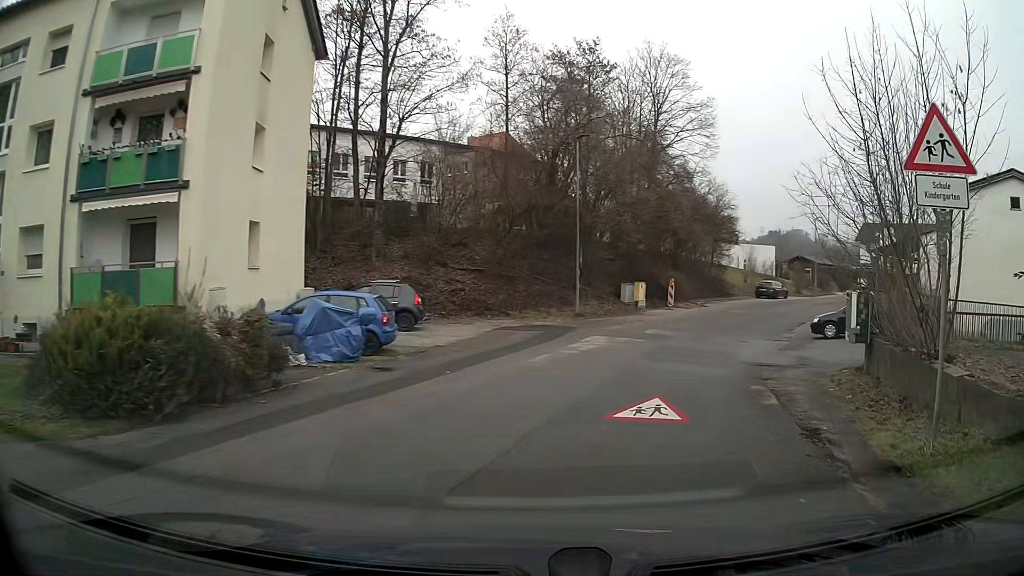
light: Day
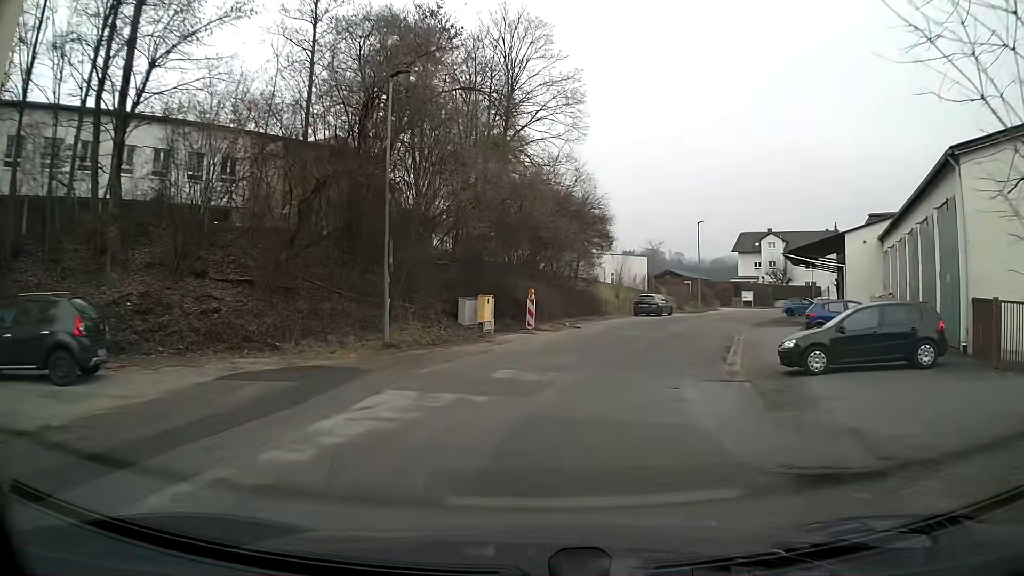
(+1.3, +10.8) m; +12°
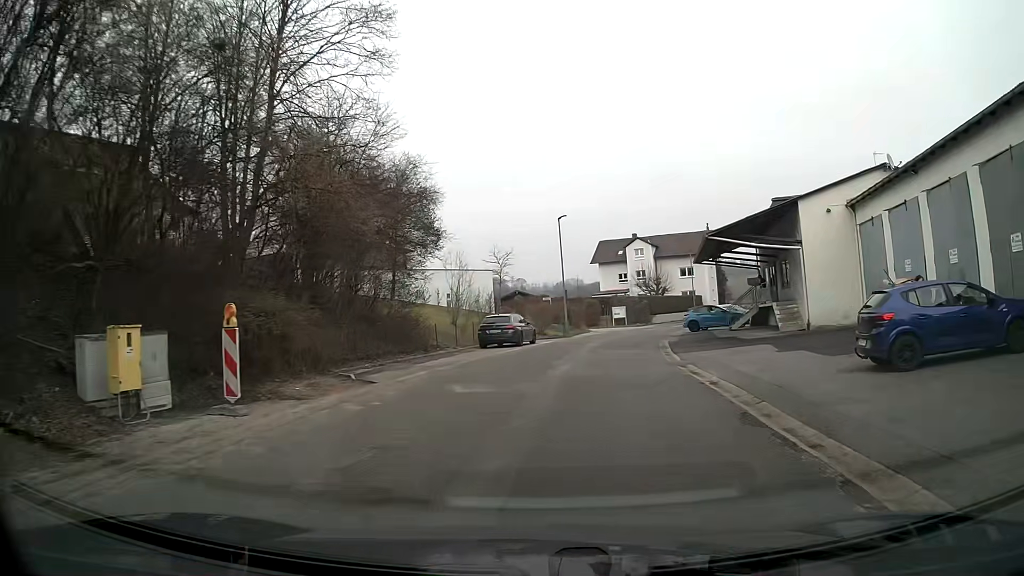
(+1.7, +15.1) m; +13°
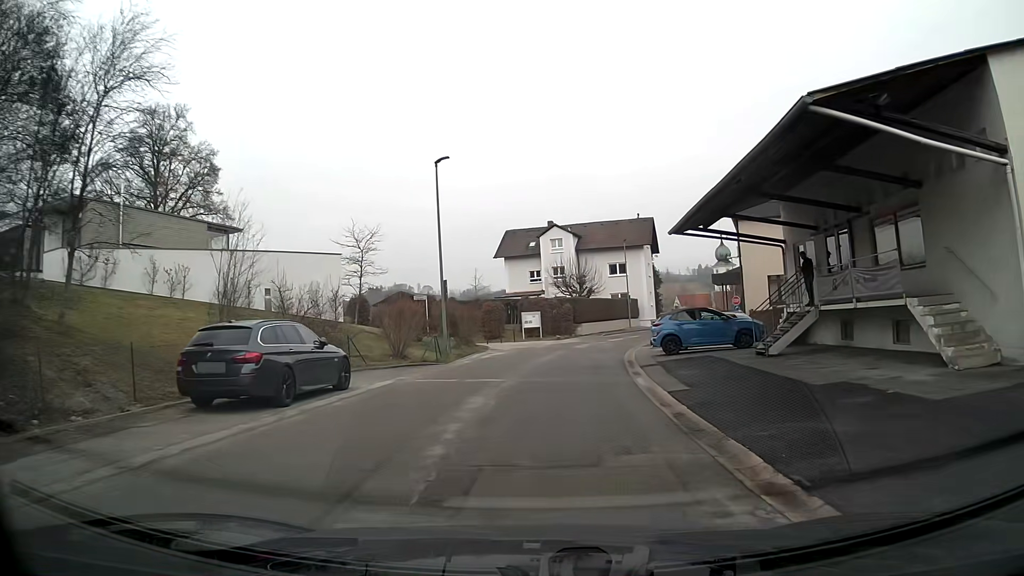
(+1.5, +18.8) m; +7°
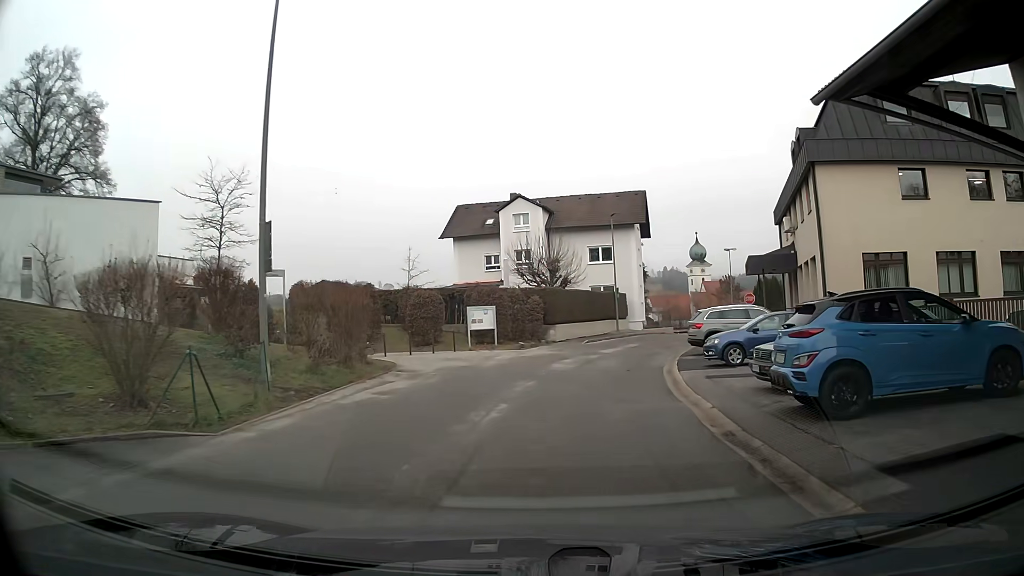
(+0.5, +15.7) m; +4°
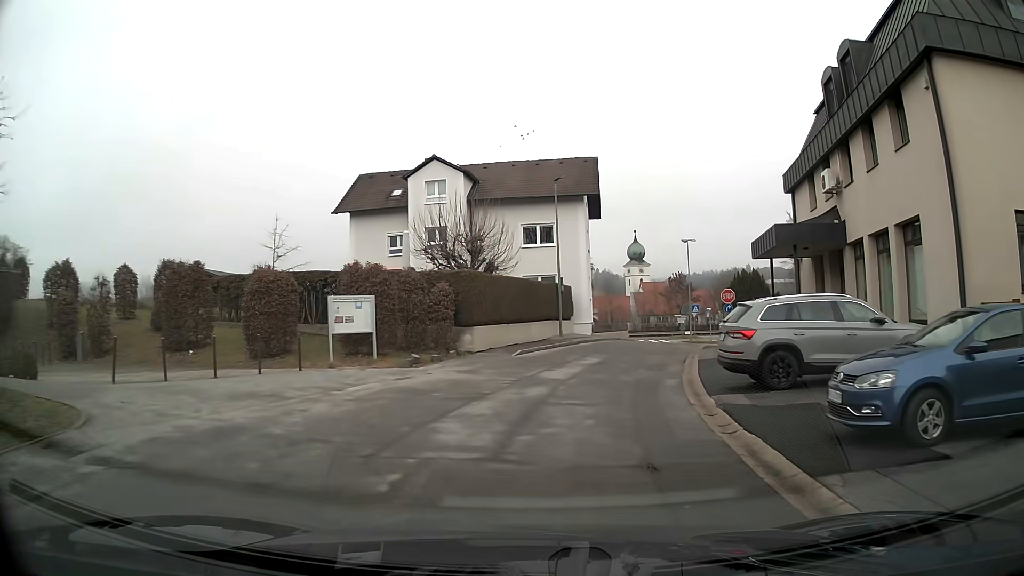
(+0.5, +12.0) m; +6°
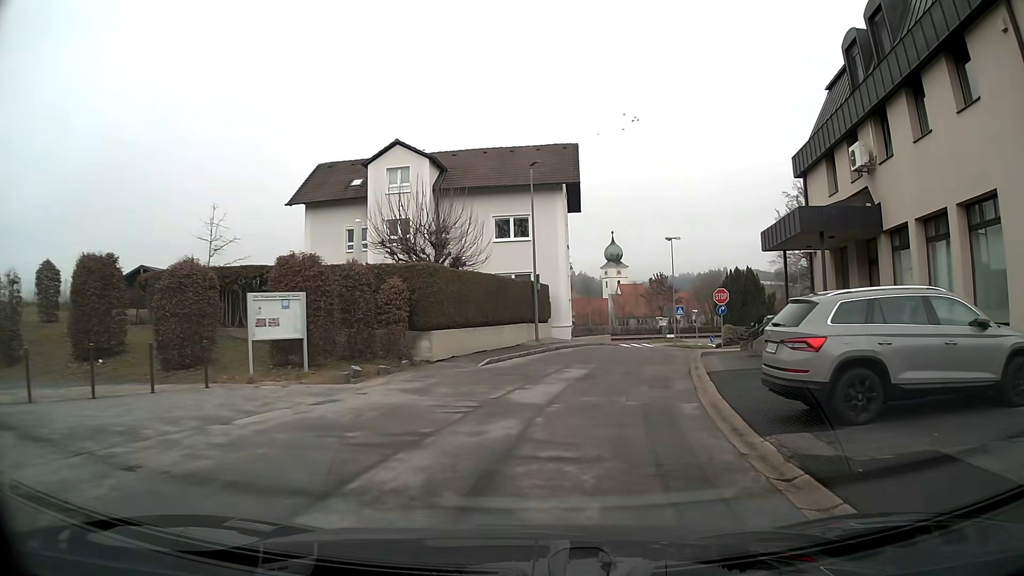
(+0.1, +4.0) m; +2°
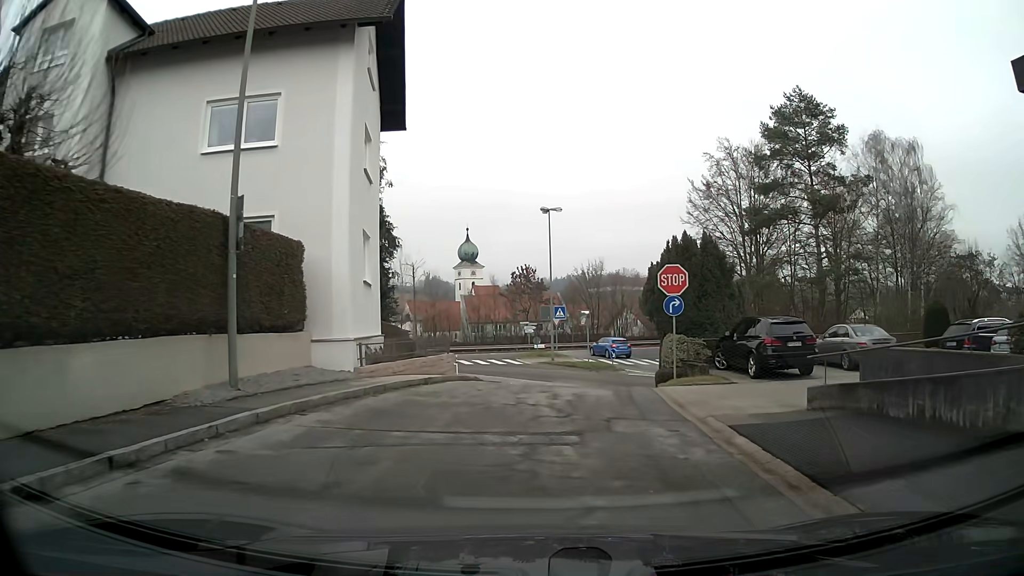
(+2.1, +19.5) m; +12°
